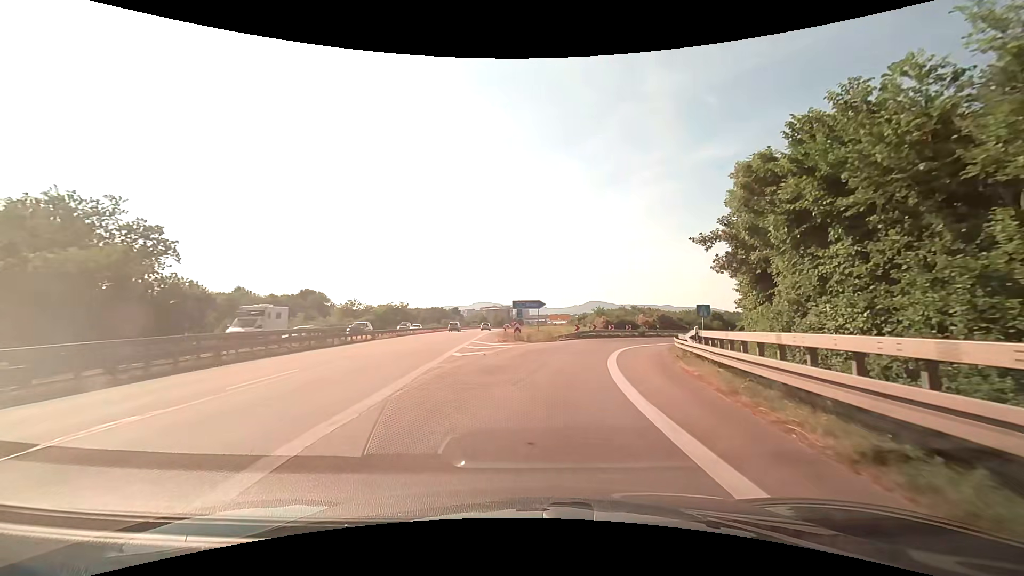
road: trunk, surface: asphalt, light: Day
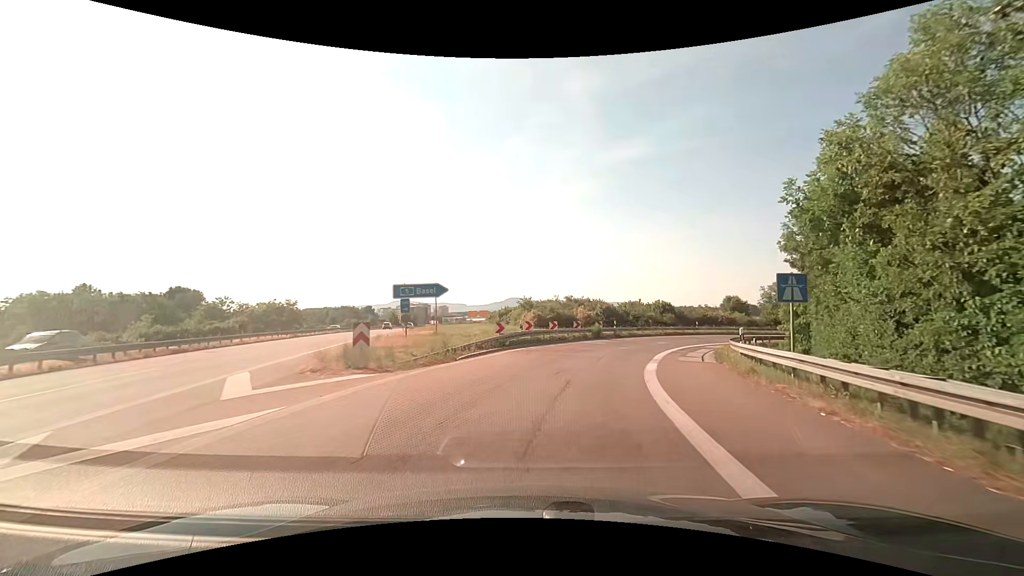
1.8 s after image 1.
(+1.4, +20.2) m; +9°
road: motorway_link
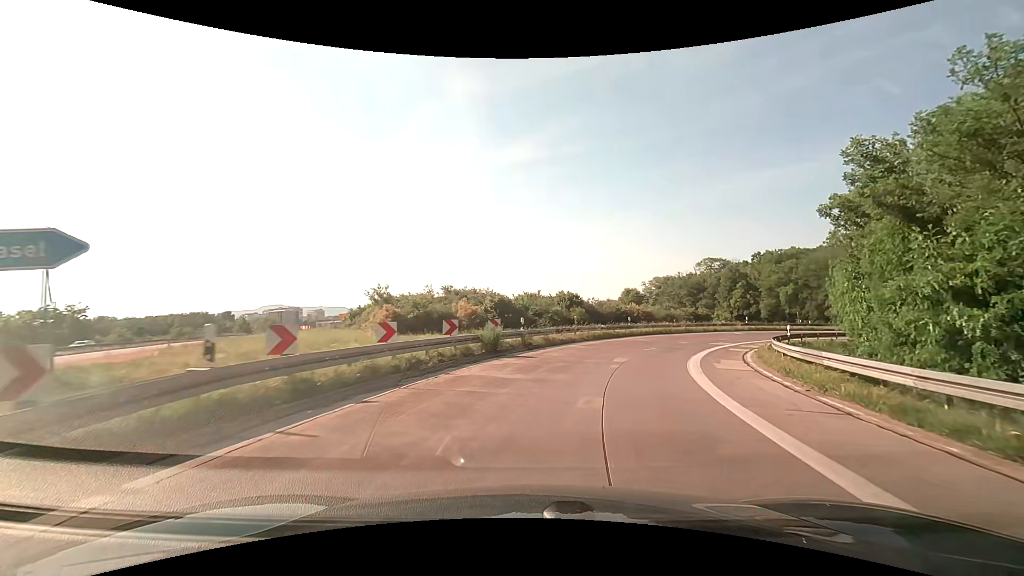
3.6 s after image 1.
(+1.8, +19.1) m; +13°
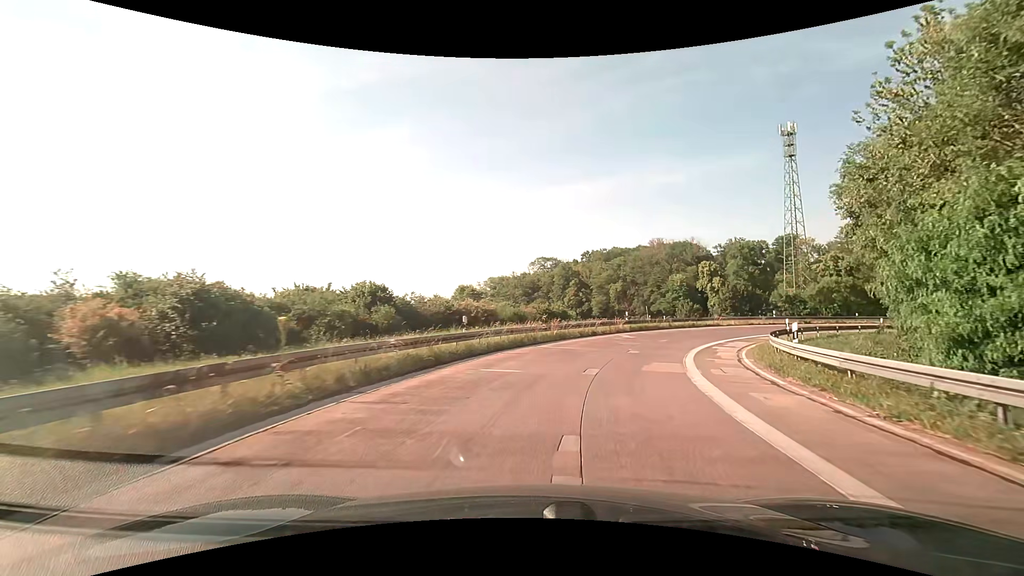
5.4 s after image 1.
(+3.1, +19.4) m; +18°
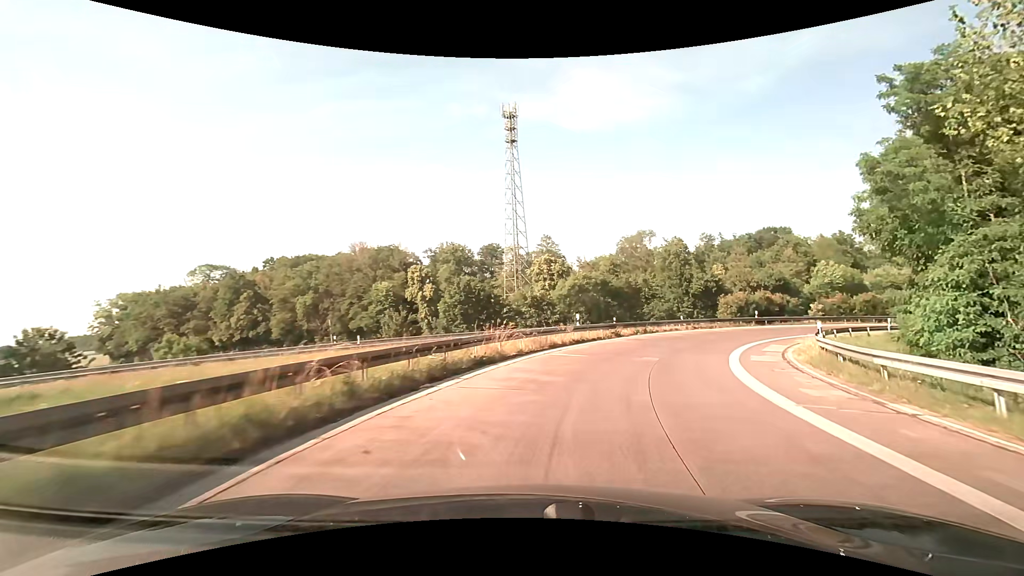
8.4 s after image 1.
(+8.4, +32.1) m; +33°
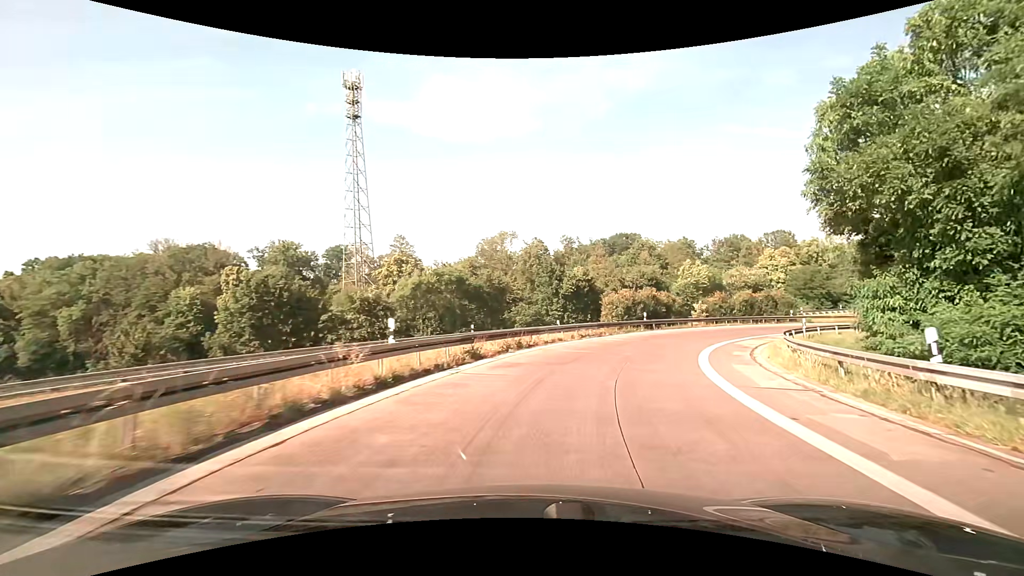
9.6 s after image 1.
(+1.9, +13.0) m; +16°
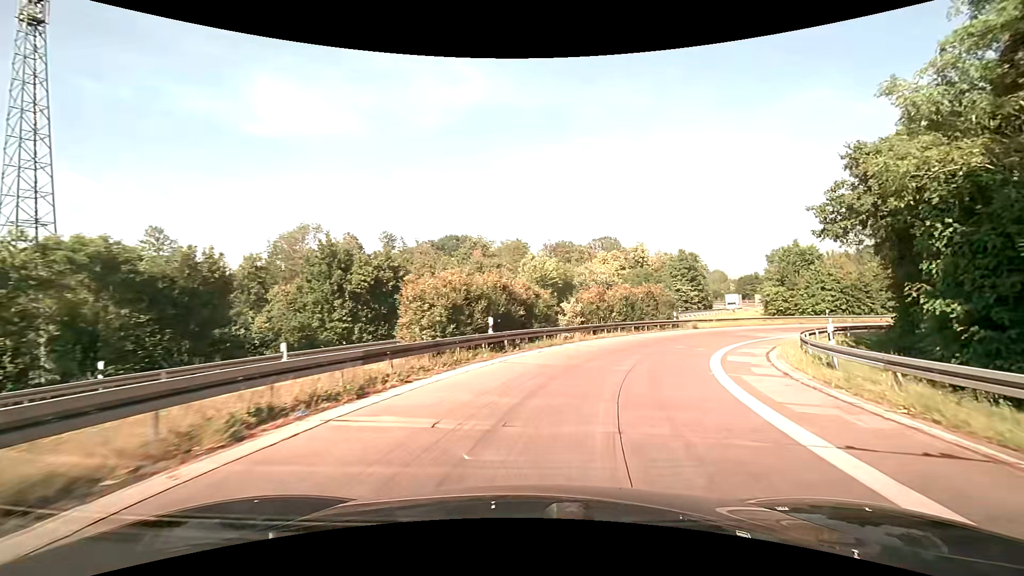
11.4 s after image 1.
(+3.4, +20.0) m; +19°
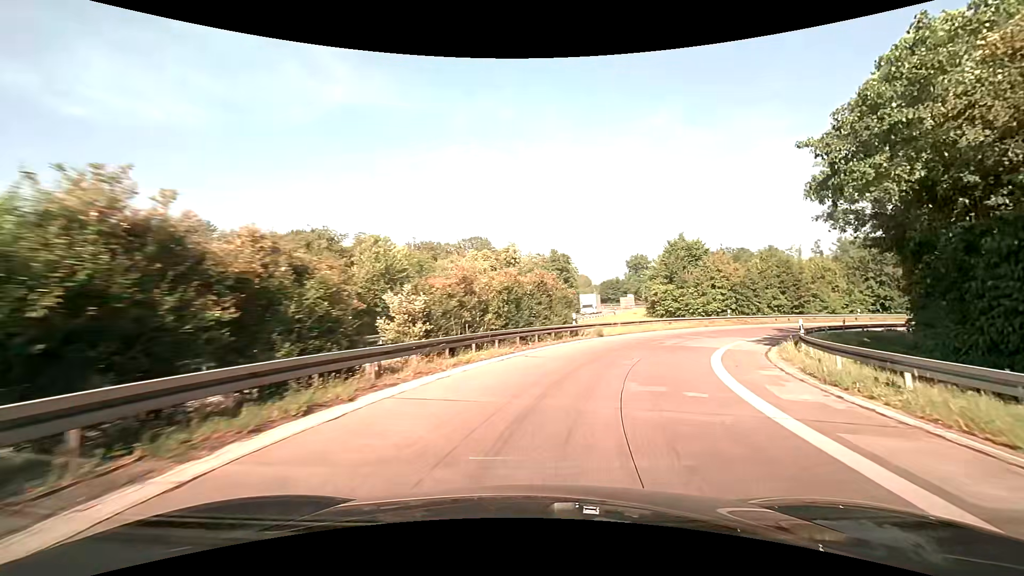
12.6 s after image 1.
(+1.7, +13.7) m; +15°
(+1, +10) (+4, +20) (+8, +28) (+14, +37) (+21, +44) (+30, +49) (+39, +53) (+49, +54) (+59, +55) (+69, +54) m
